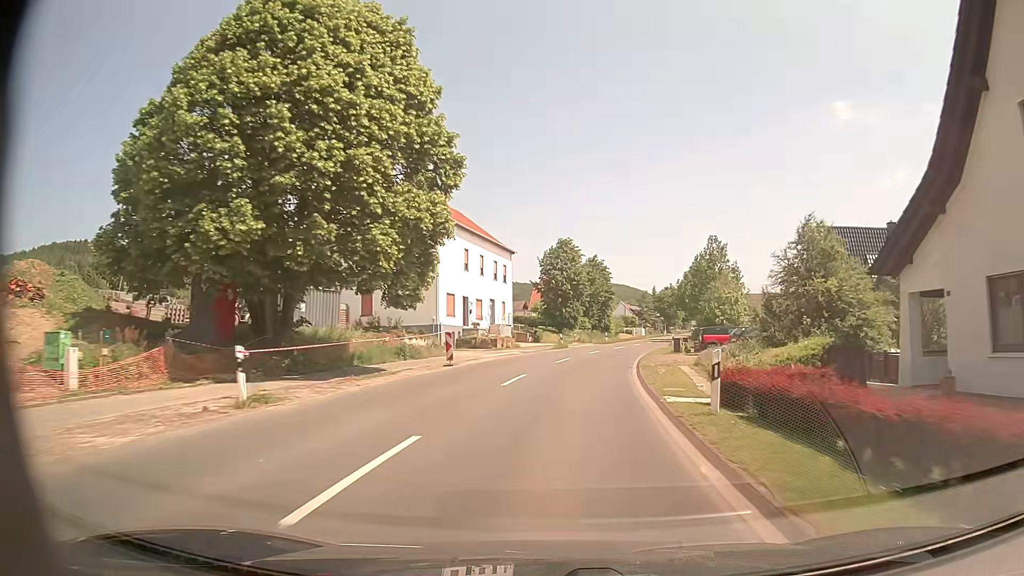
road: secondary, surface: asphalt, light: Day
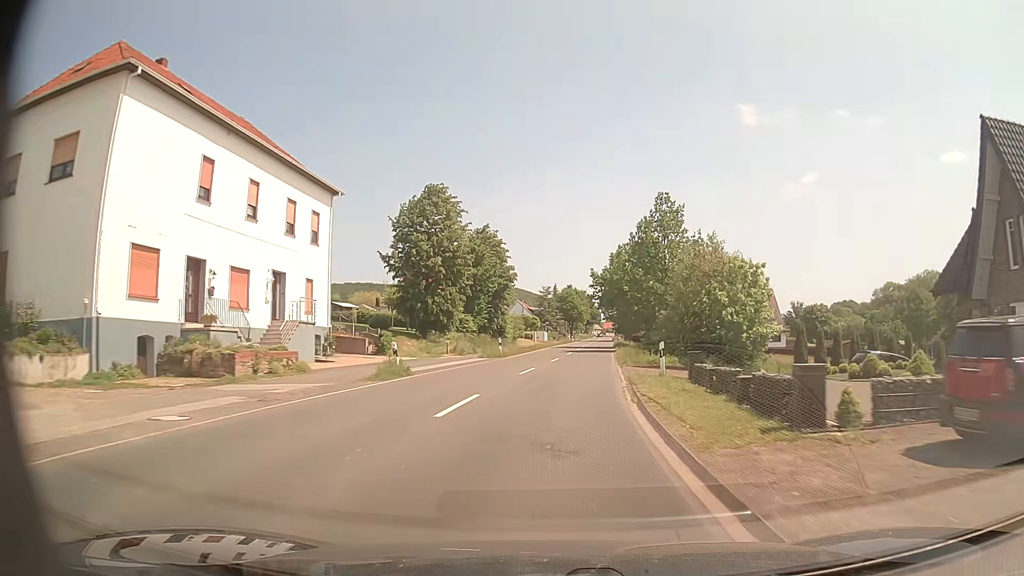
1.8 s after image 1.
(+2.3, +29.3) m; +9°
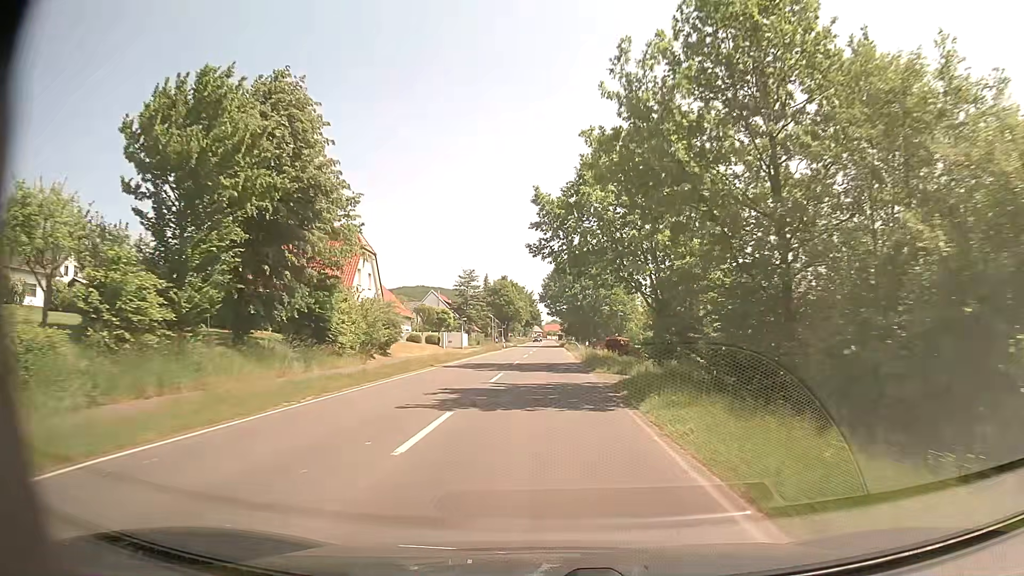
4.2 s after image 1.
(+2.1, +39.3) m; +5°
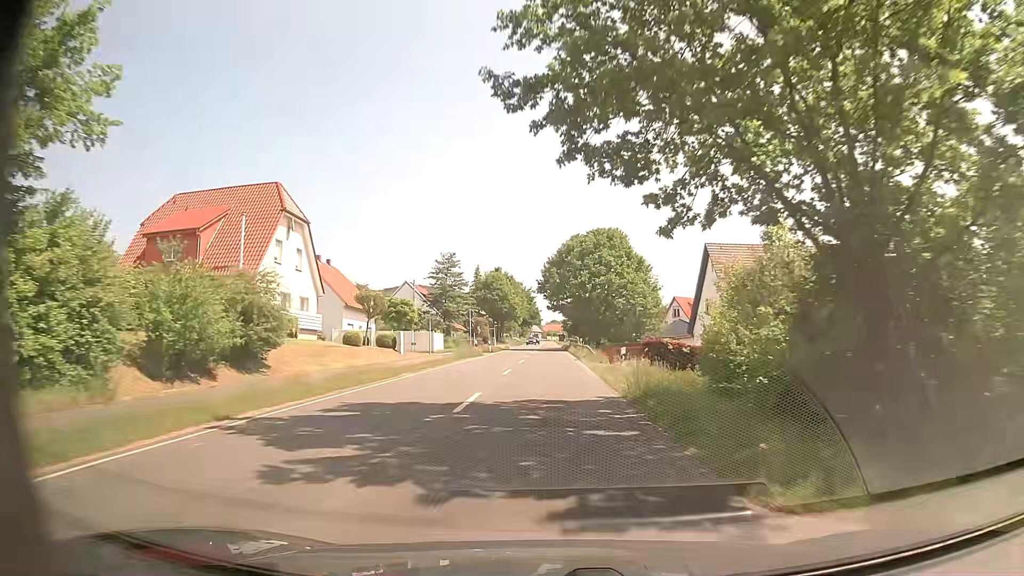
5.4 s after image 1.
(+0.1, +19.9) m; +1°
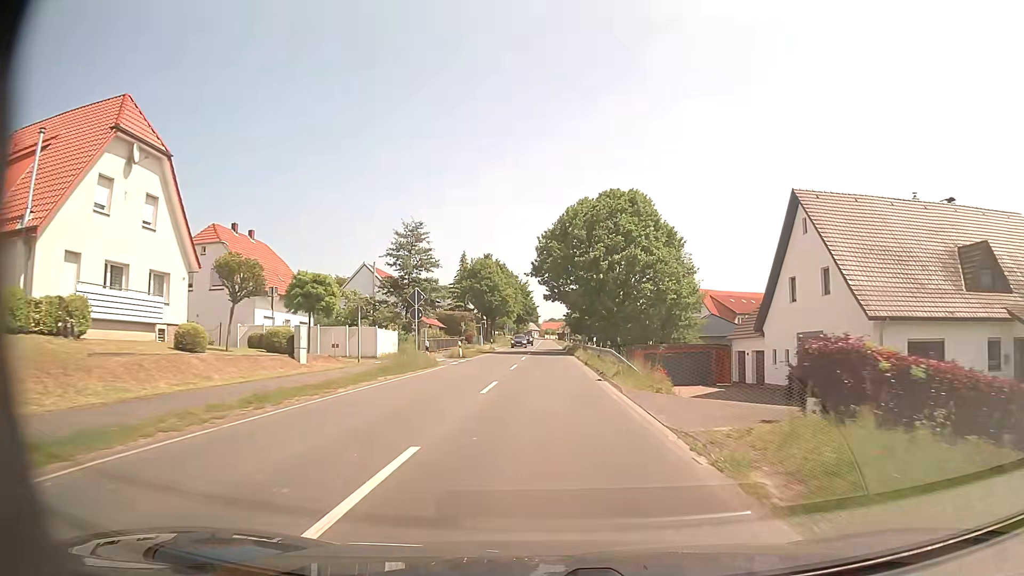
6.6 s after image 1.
(-0.2, +19.9) m; 0°
